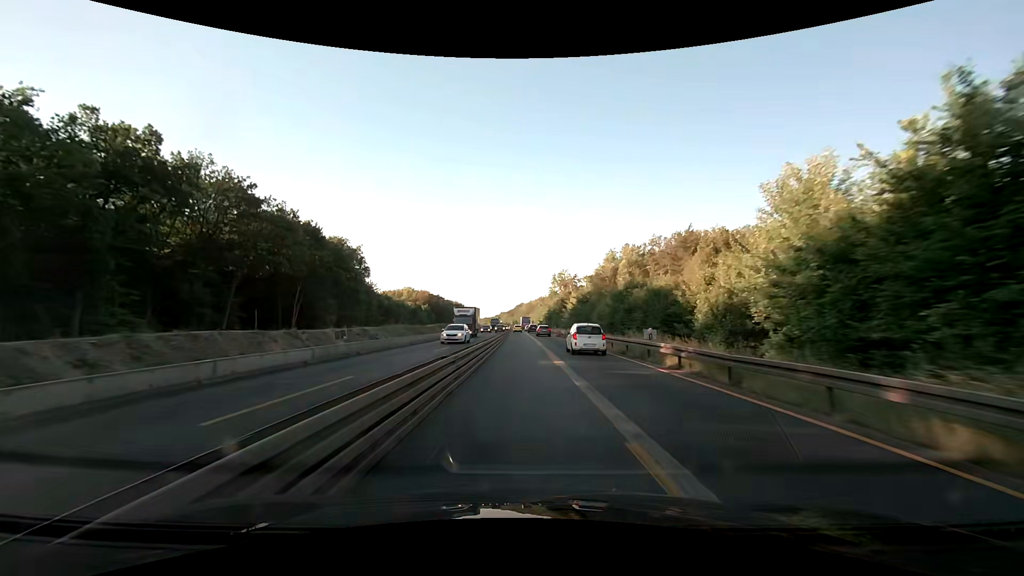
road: motorway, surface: asphalt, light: Day
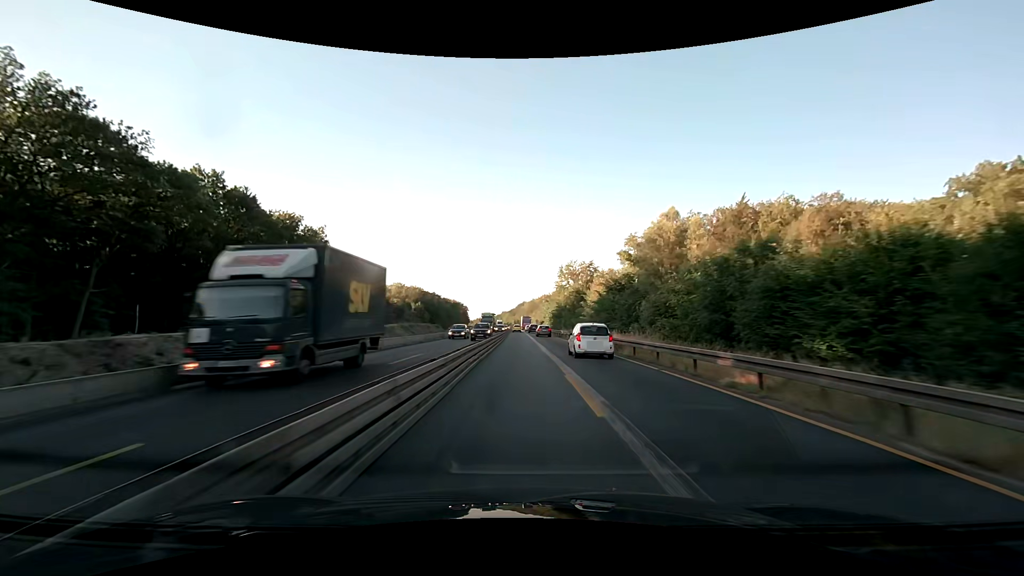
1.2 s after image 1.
(0.0, +25.8) m; 0°
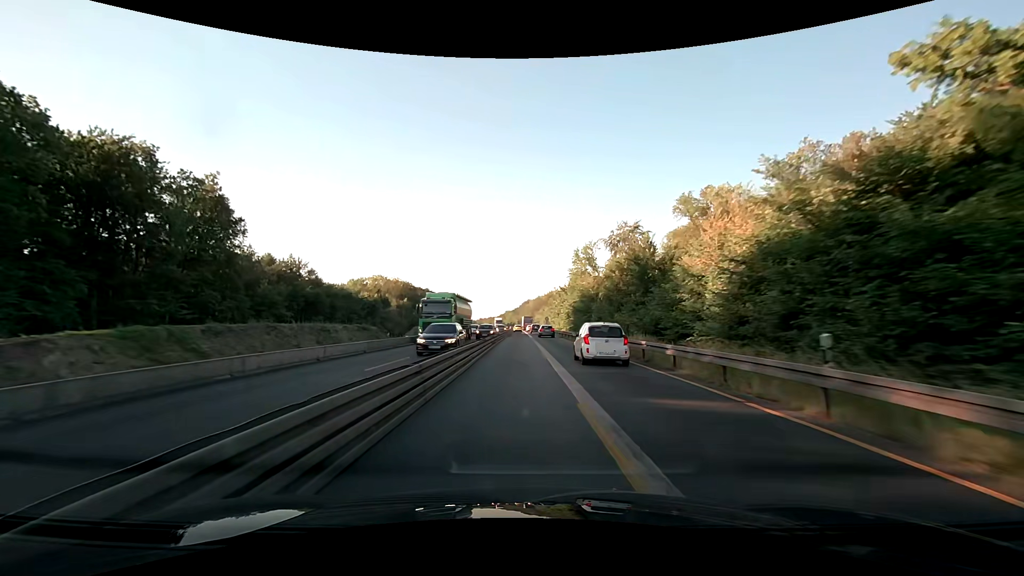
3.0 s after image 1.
(0.0, +38.7) m; 0°
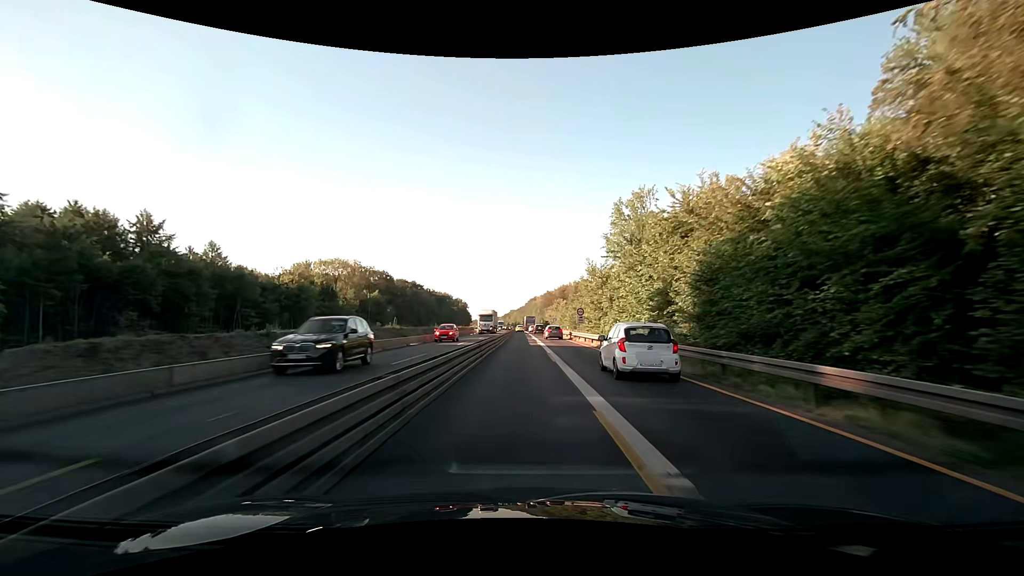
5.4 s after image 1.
(-0.4, +51.6) m; -1°
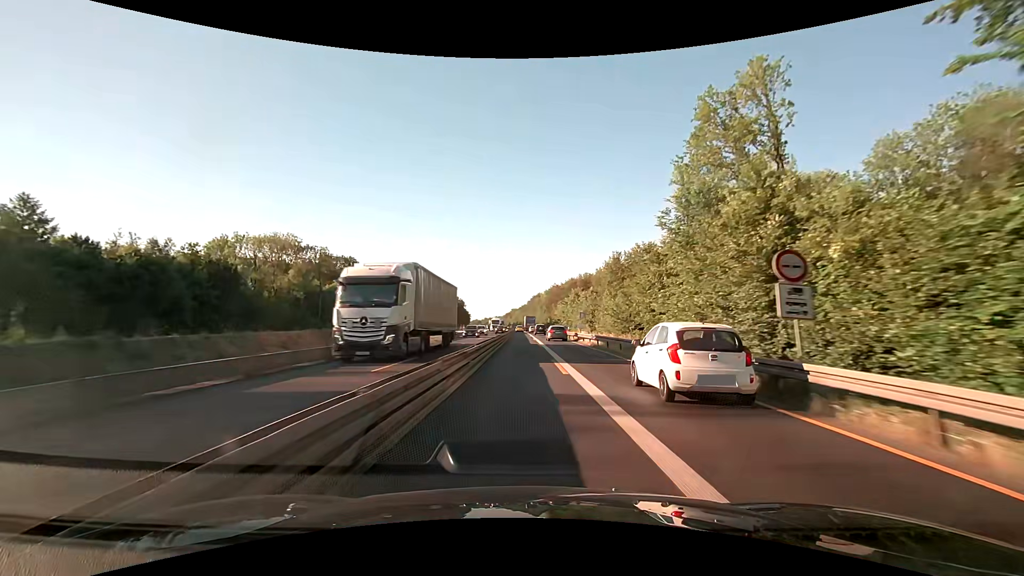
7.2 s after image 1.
(-0.2, +38.6) m; 0°
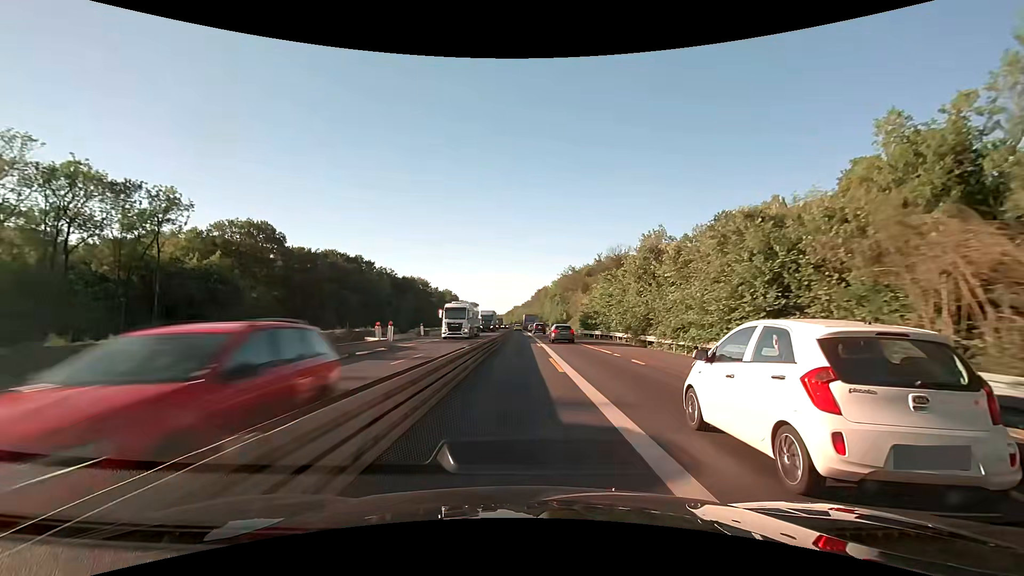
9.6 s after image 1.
(0.0, +51.5) m; 0°
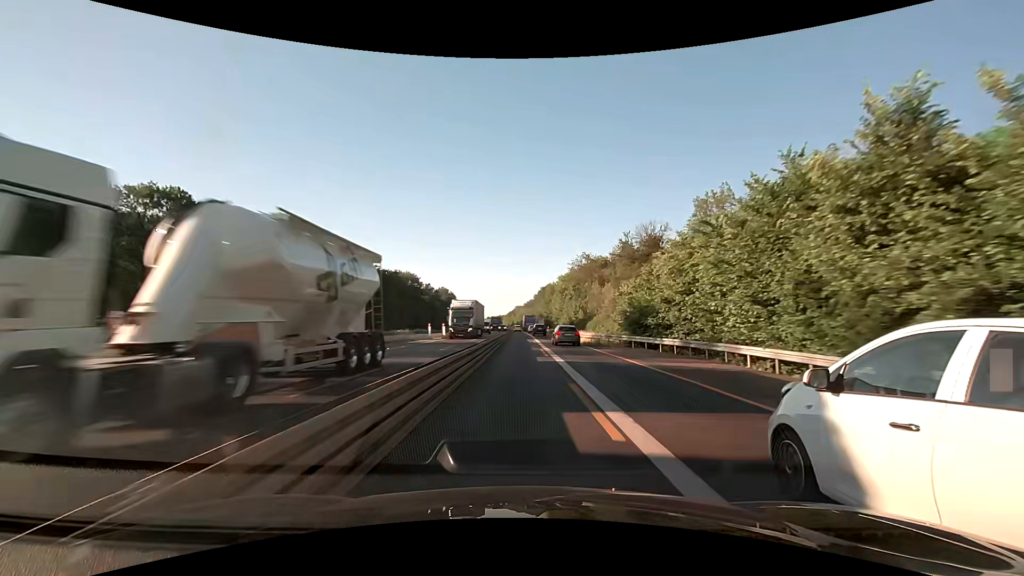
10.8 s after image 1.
(-0.1, +25.8) m; 0°
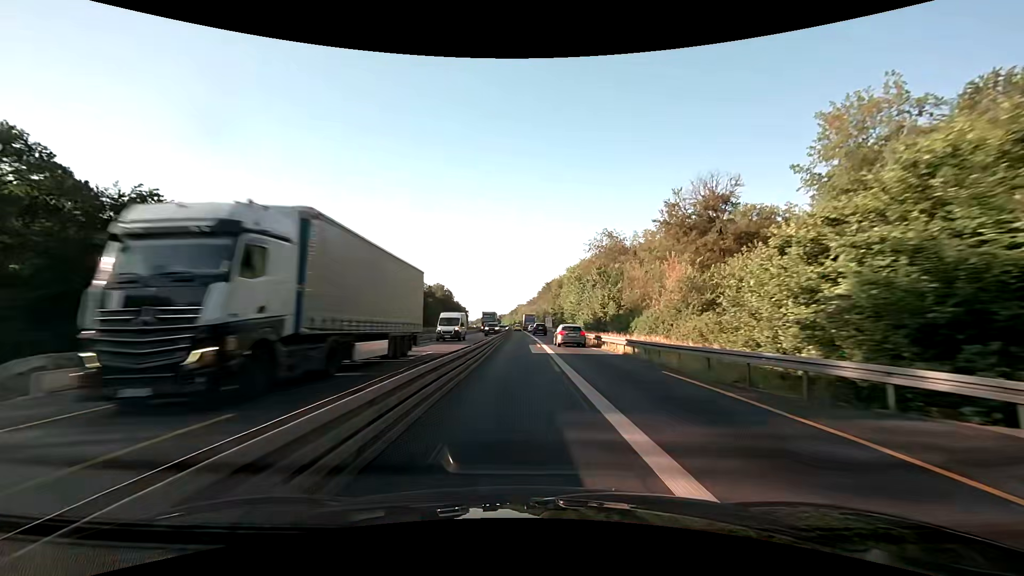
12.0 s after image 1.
(-0.1, +25.8) m; 0°
(0, +10) (0, +20) (0, +30) (0, +40) (0, +50) (0, +60) (-1, +70) (-1, +80) (-1, +90) (-1, +100) m
